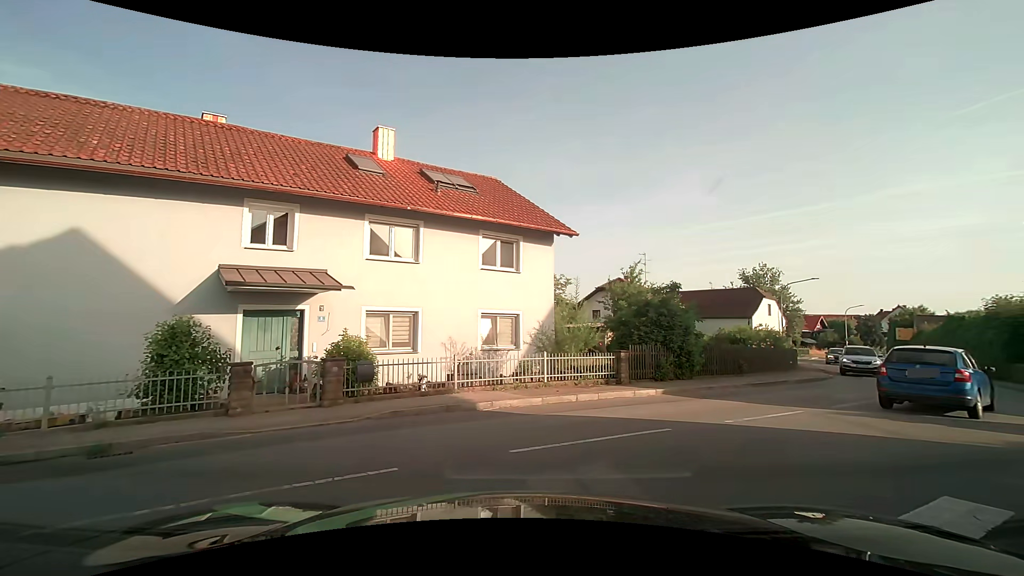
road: secondary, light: Day
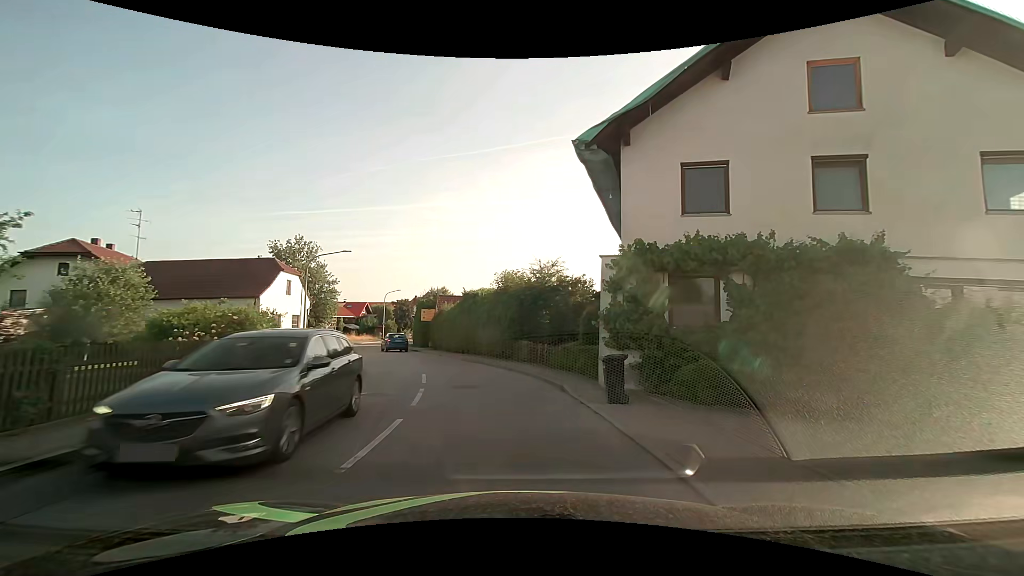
(+7.0, +11.2) m; +49°
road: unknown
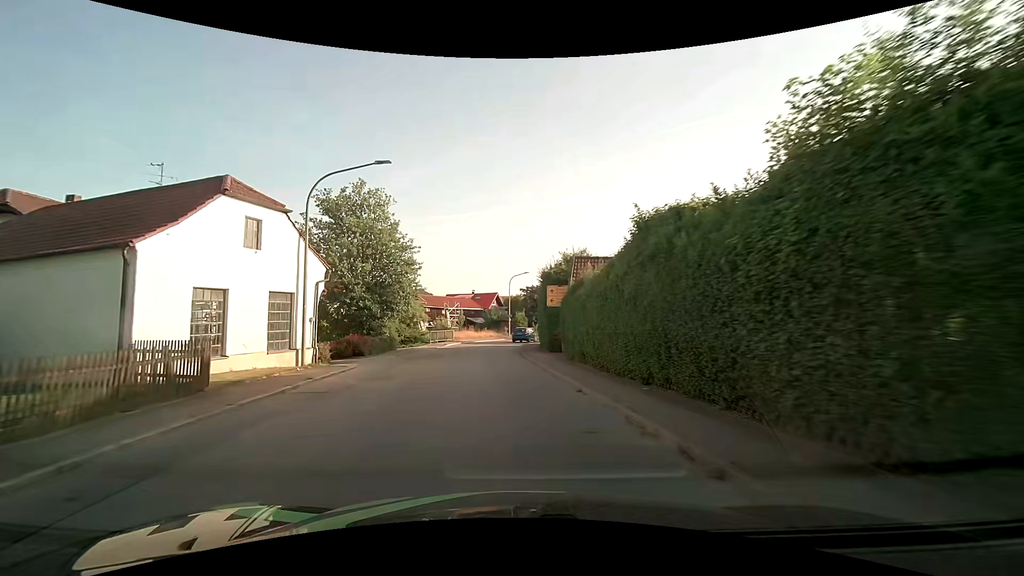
(-2.9, +21.0) m; -17°
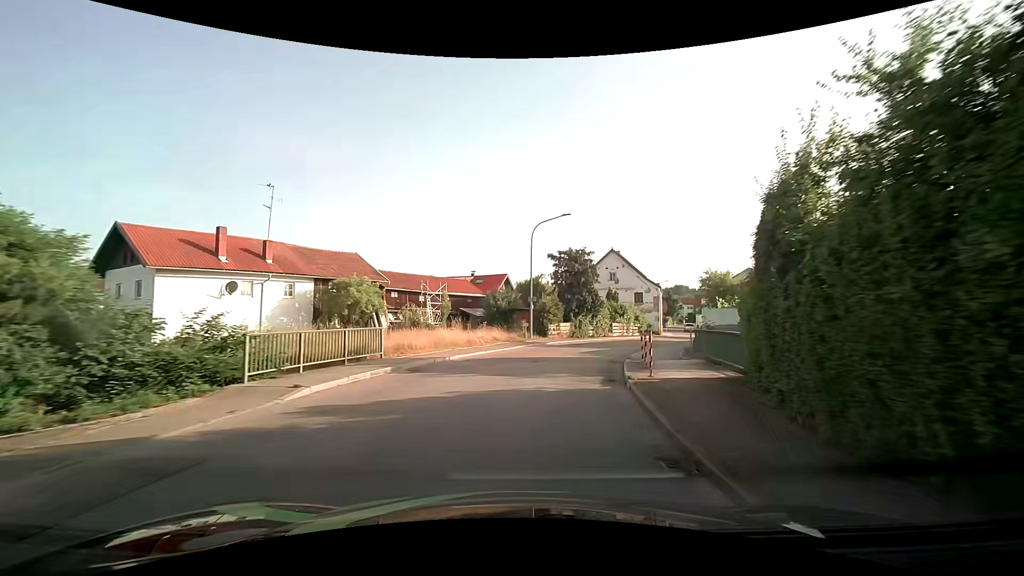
(-1.6, +30.6) m; -2°
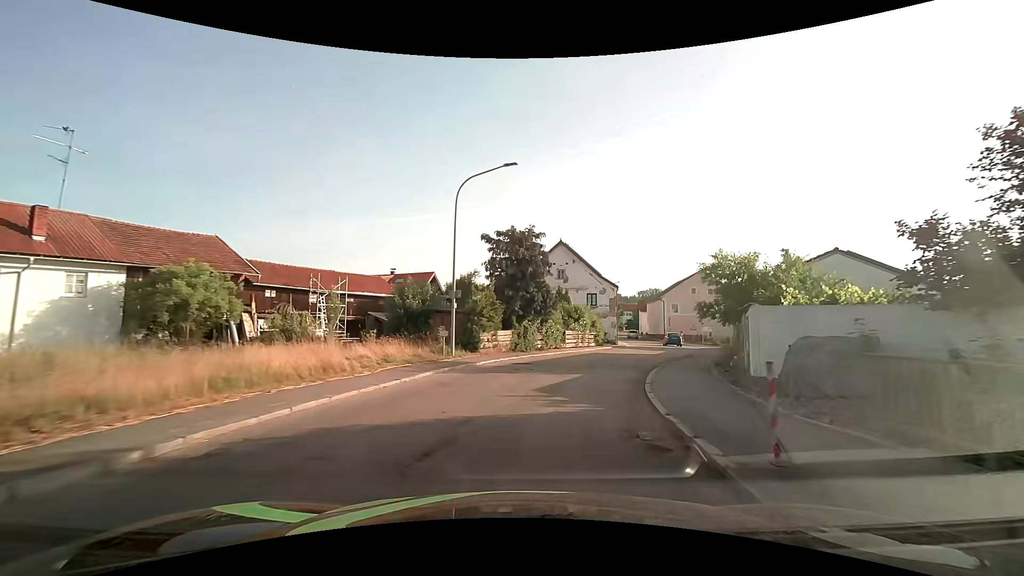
(+0.8, +11.4) m; +8°
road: secondary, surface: asphalt
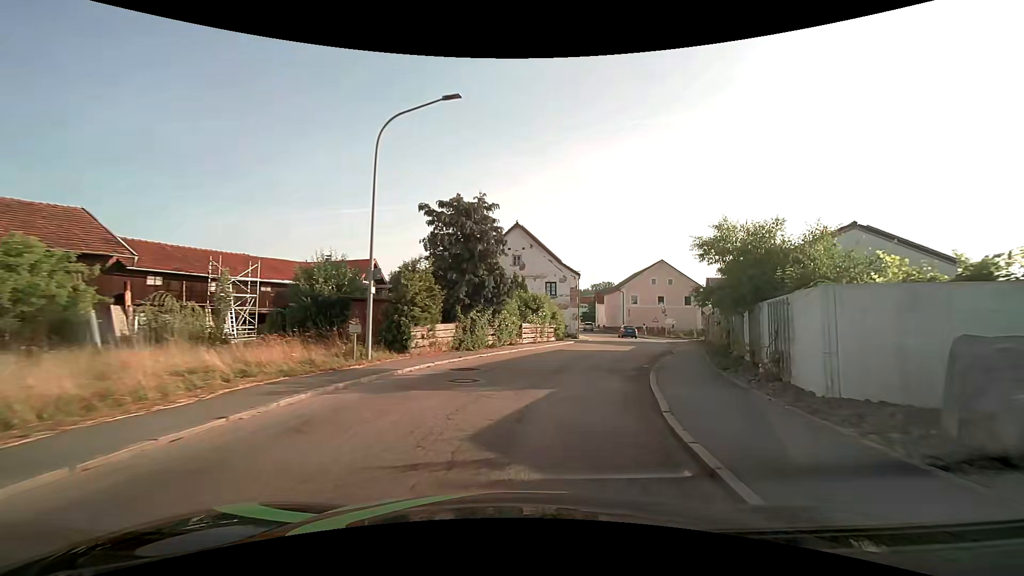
(+0.2, +5.5) m; +5°
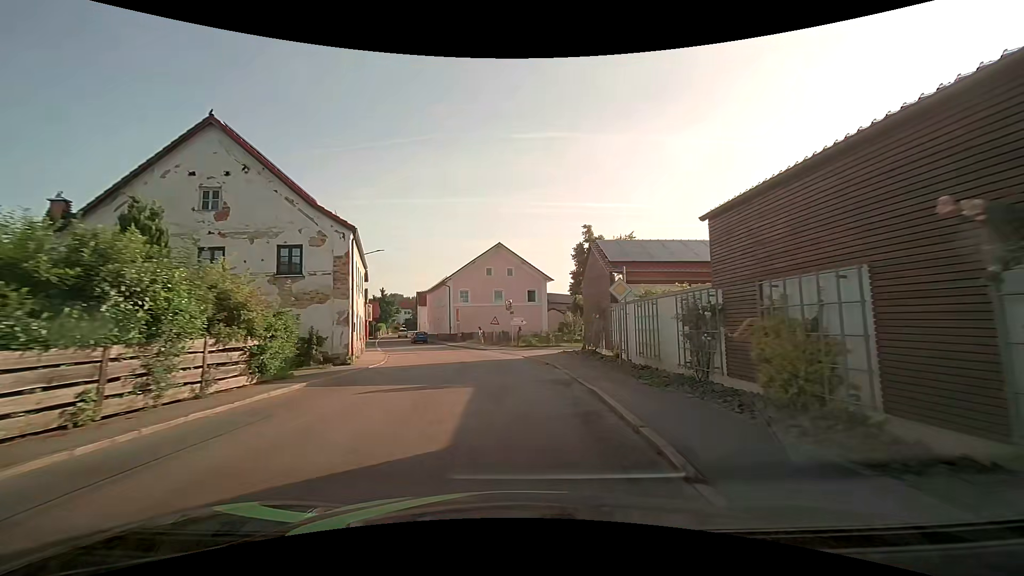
(+4.3, +22.0) m; +20°
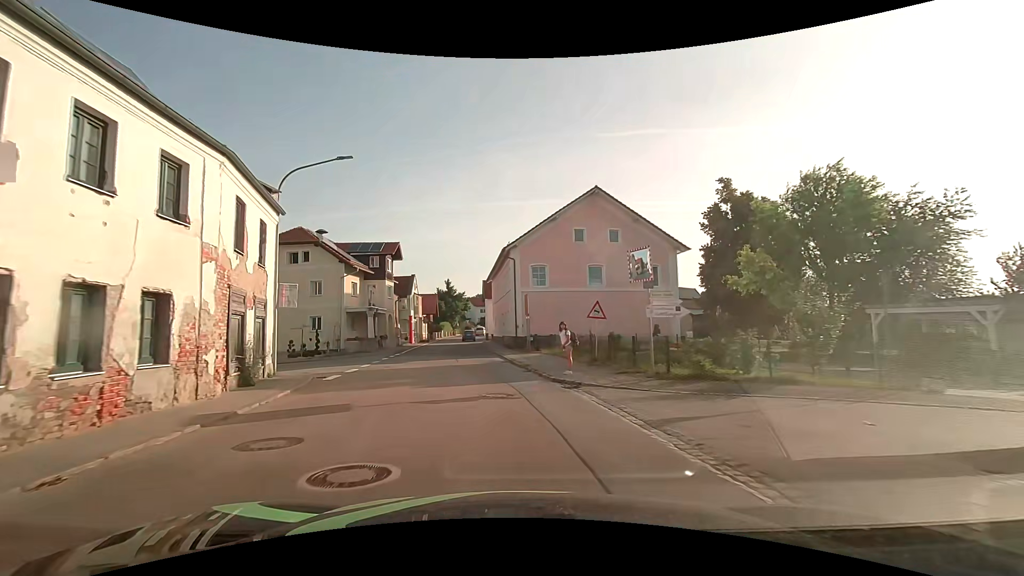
(-1.4, +23.5) m; -10°
(0, +10) (-1, +20) (-3, +30) (-4, +40) (-5, +50) (-6, +60) (-7, +70) (-7, +80) (-7, +90) (-7, +100) m
